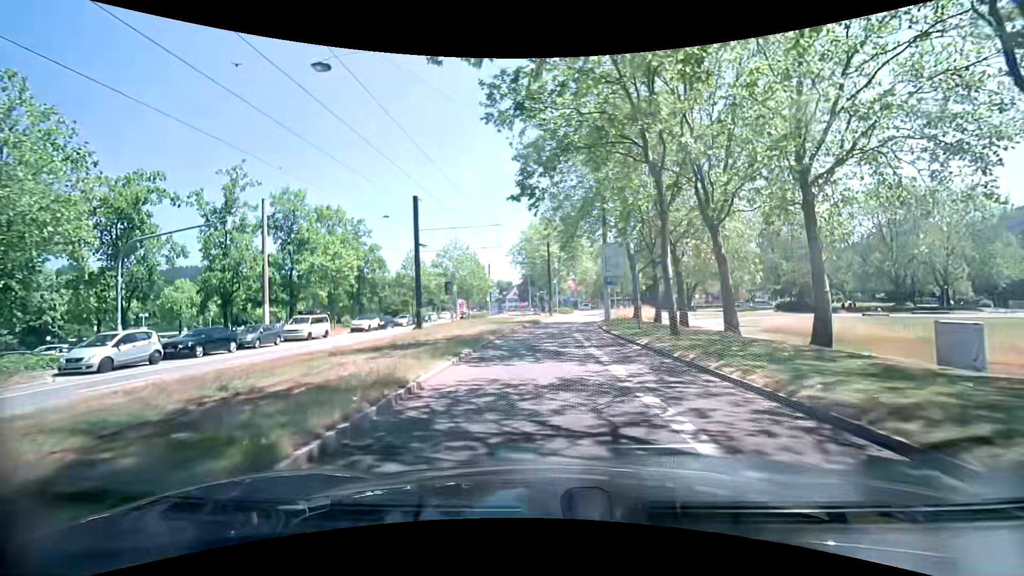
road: secondary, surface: asphalt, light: Day
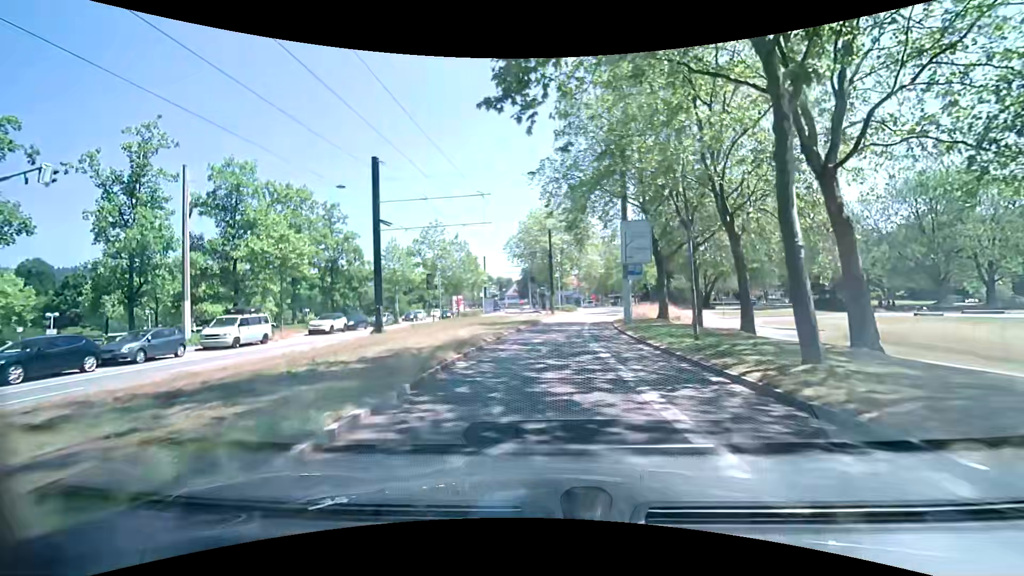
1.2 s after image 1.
(-0.1, +8.9) m; -1°
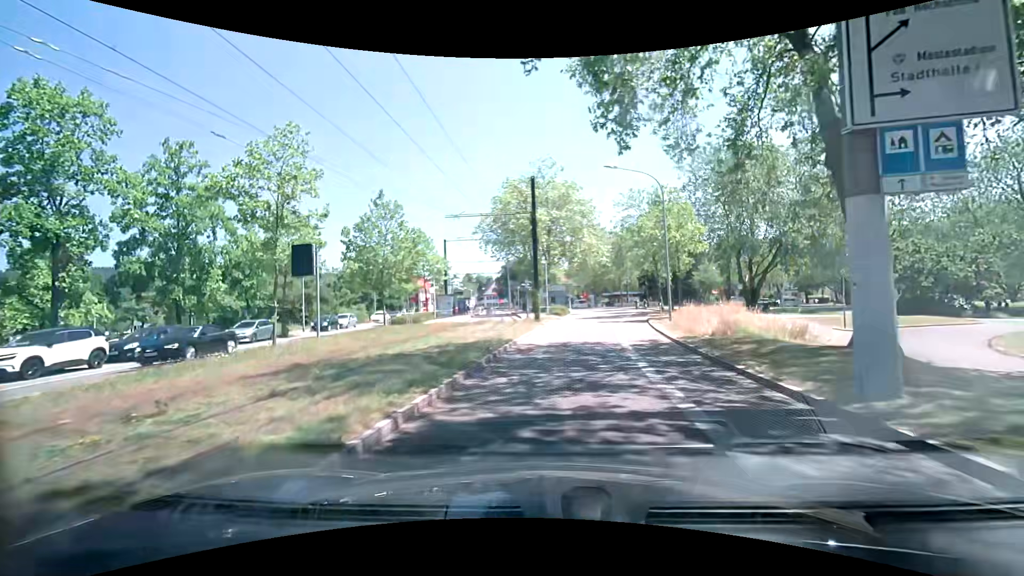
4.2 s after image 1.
(+0.6, +22.3) m; +2°
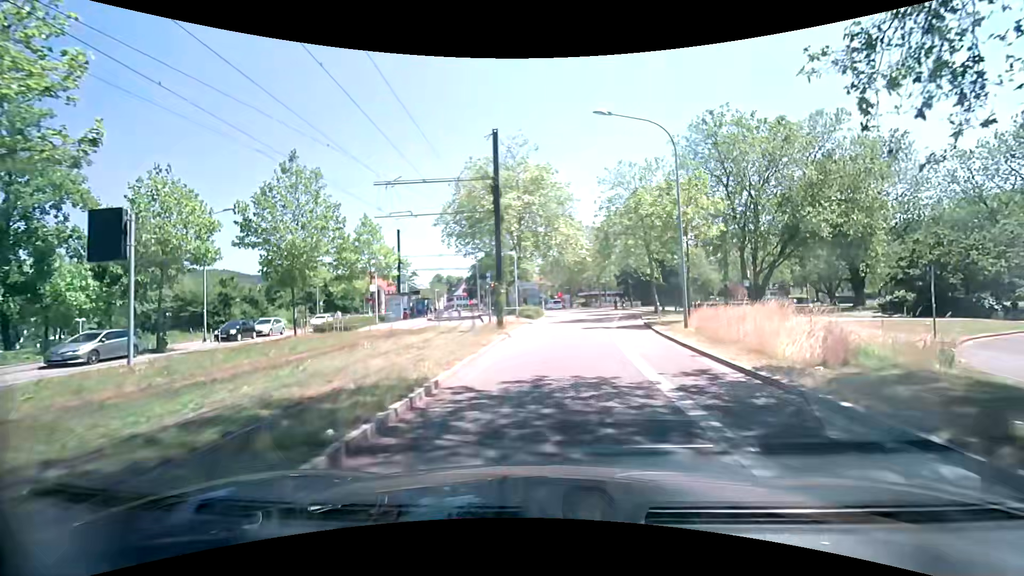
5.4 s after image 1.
(+0.4, +8.9) m; +4°
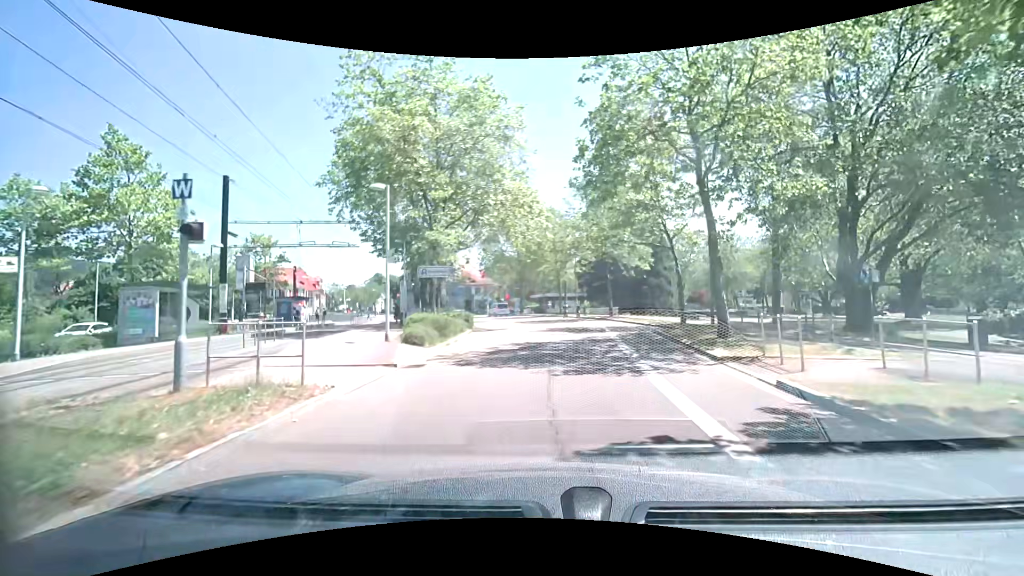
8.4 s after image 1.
(+1.5, +22.2) m; +6°
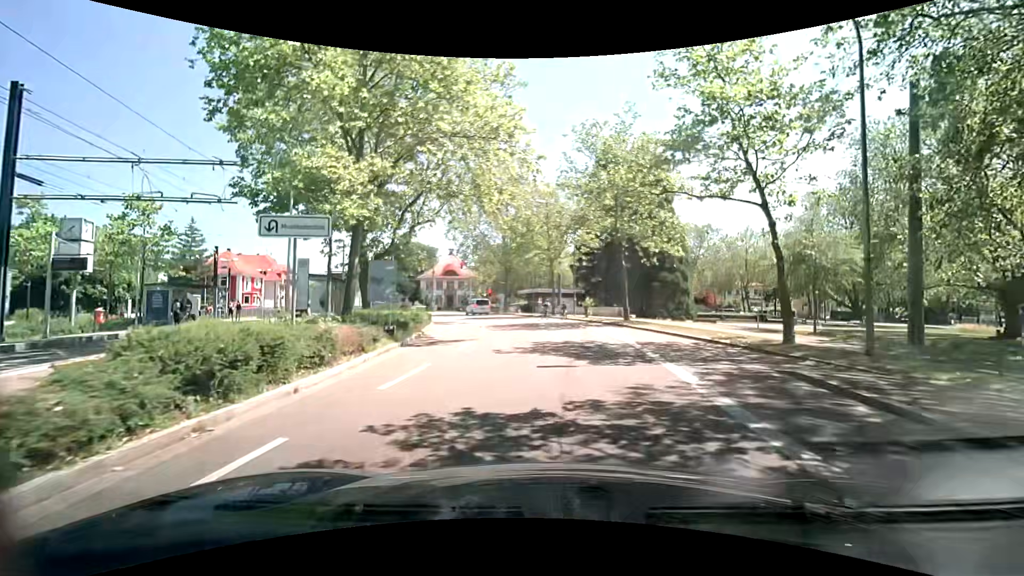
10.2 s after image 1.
(+0.1, +12.0) m; +1°
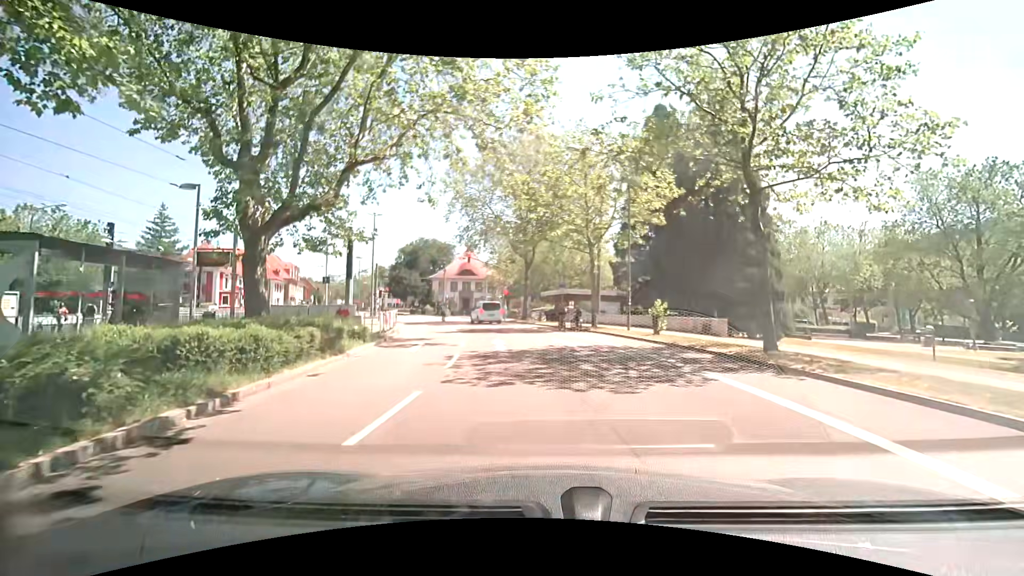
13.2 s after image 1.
(-0.2, +15.2) m; -3°
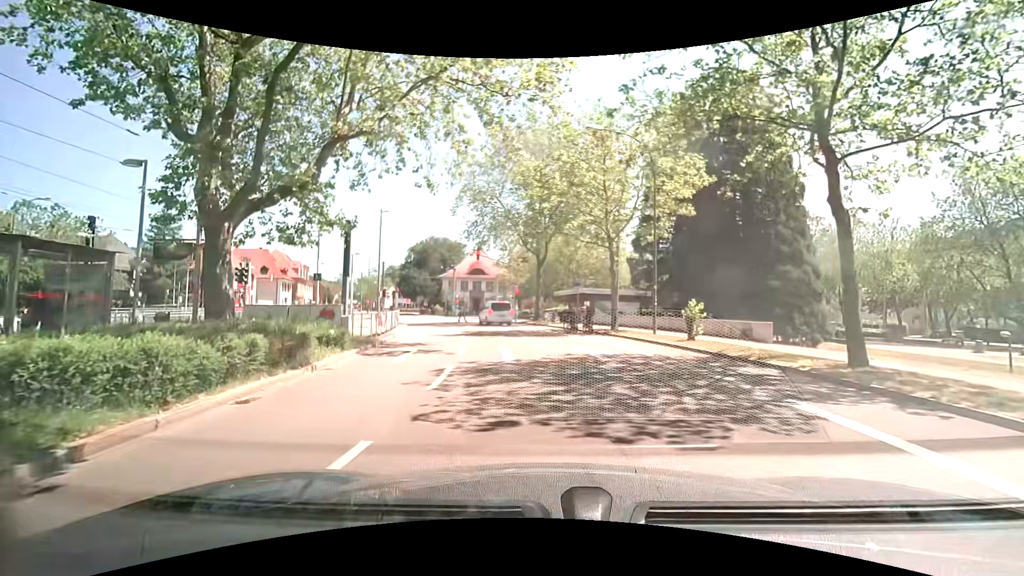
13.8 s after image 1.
(0.0, +3.0) m; -2°
